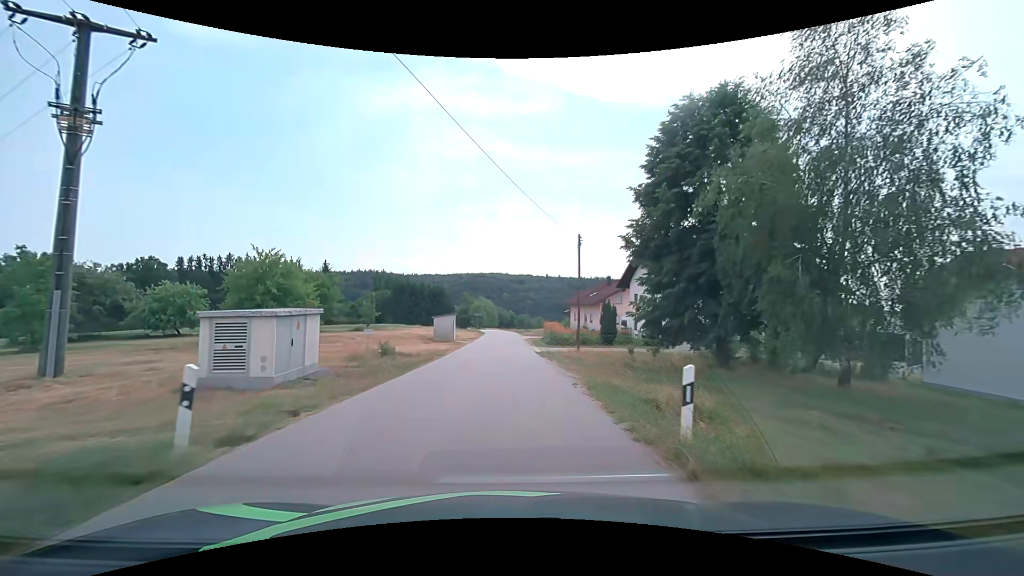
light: Day
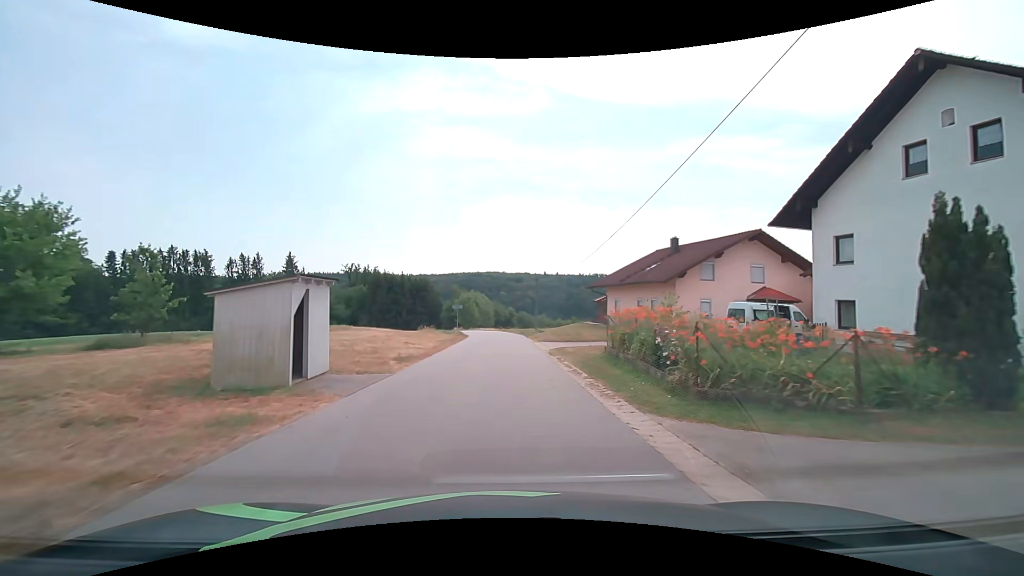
(+0.1, +29.7) m; 0°
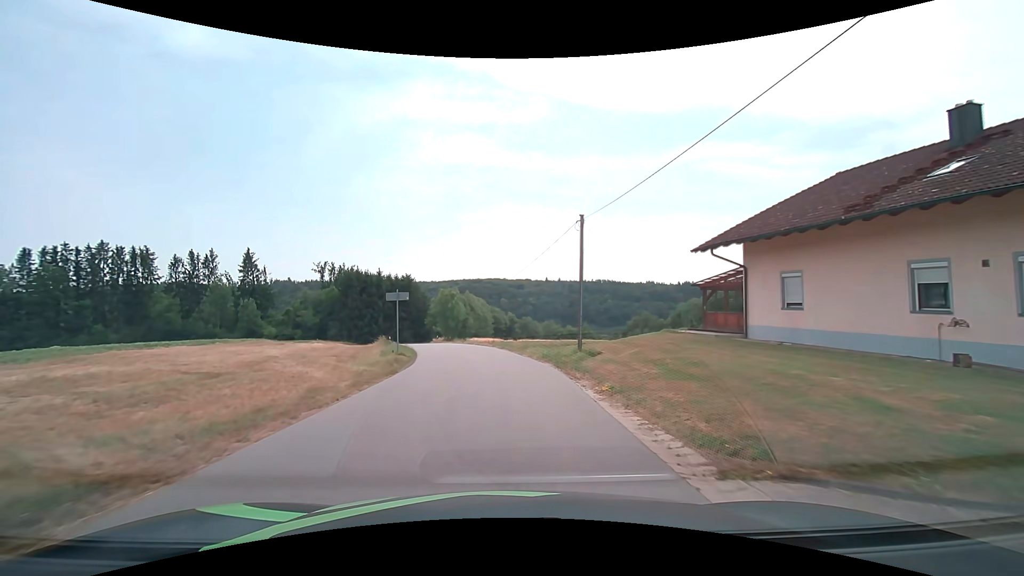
(-0.1, +27.9) m; 0°
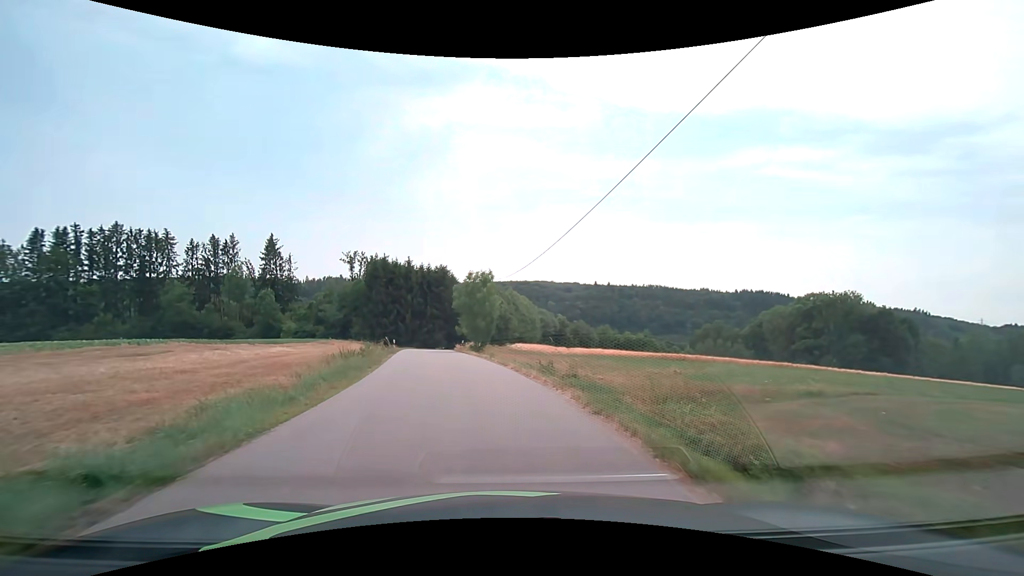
(-0.7, +20.3) m; -5°
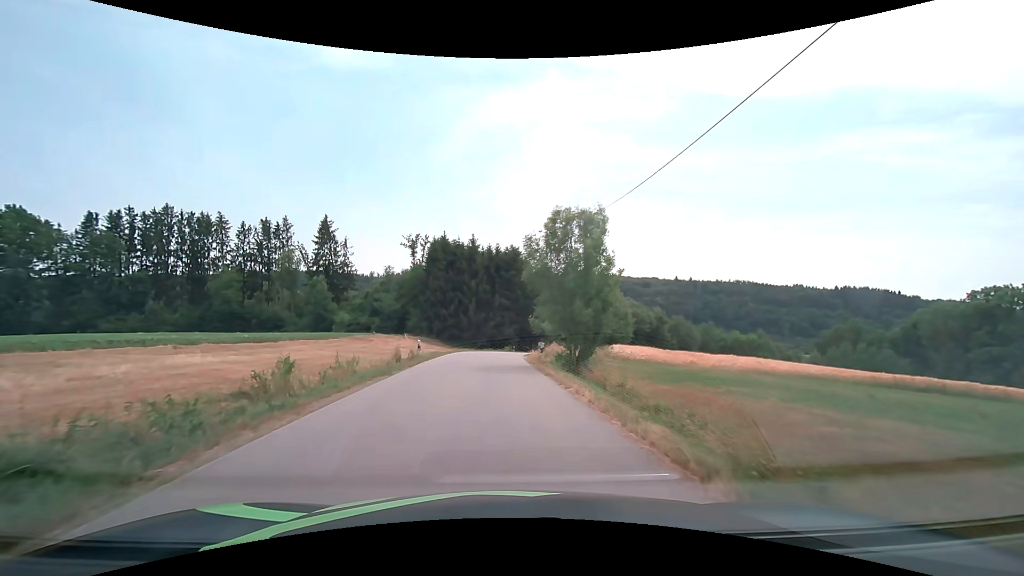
(-1.8, +20.4) m; -8°
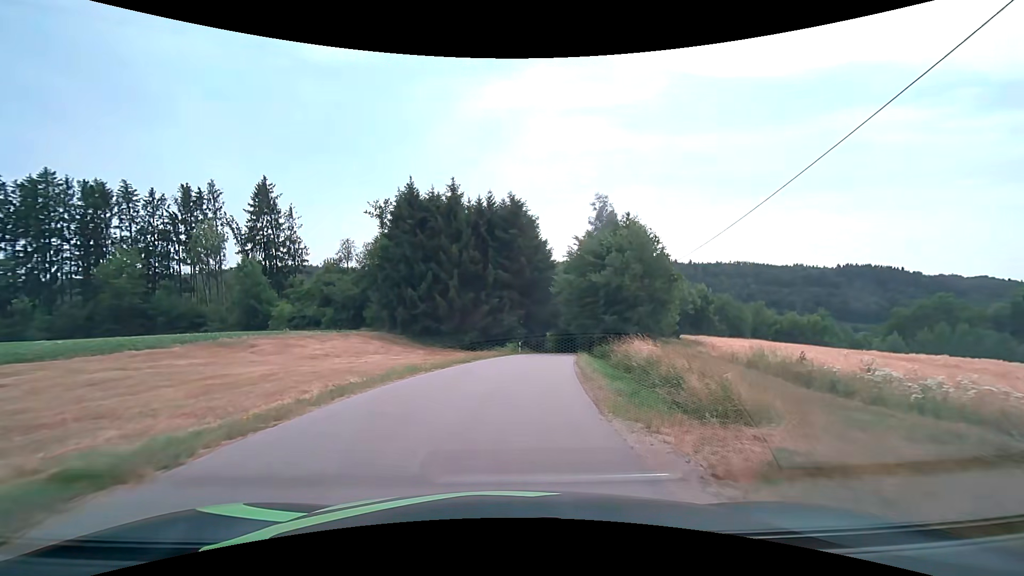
(-0.4, +27.2) m; 0°
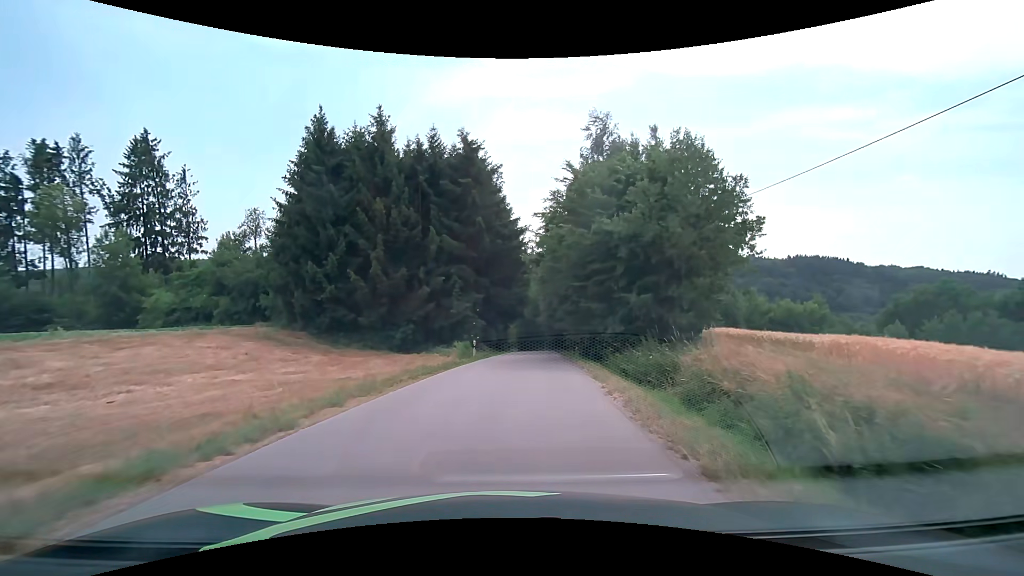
(+0.6, +16.2) m; +4°
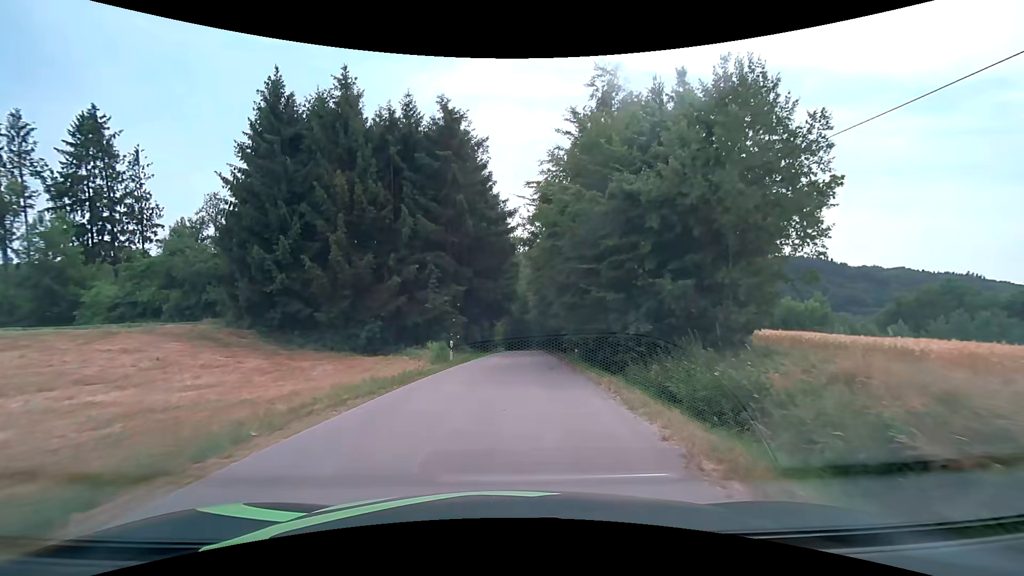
(+0.1, +5.5) m; +2°
(0, +10) (+1, +20) (+1, +30) (+2, +40) (+2, +50) (+2, +60) (+3, +70) (+3, +80) (+2, +90) (0, +100) m
